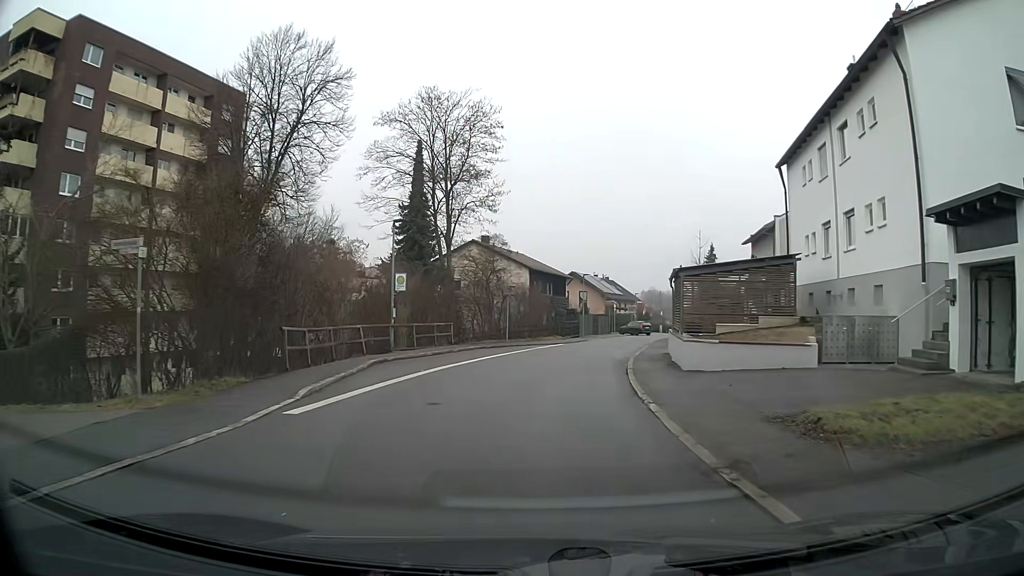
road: residential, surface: asphalt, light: Day
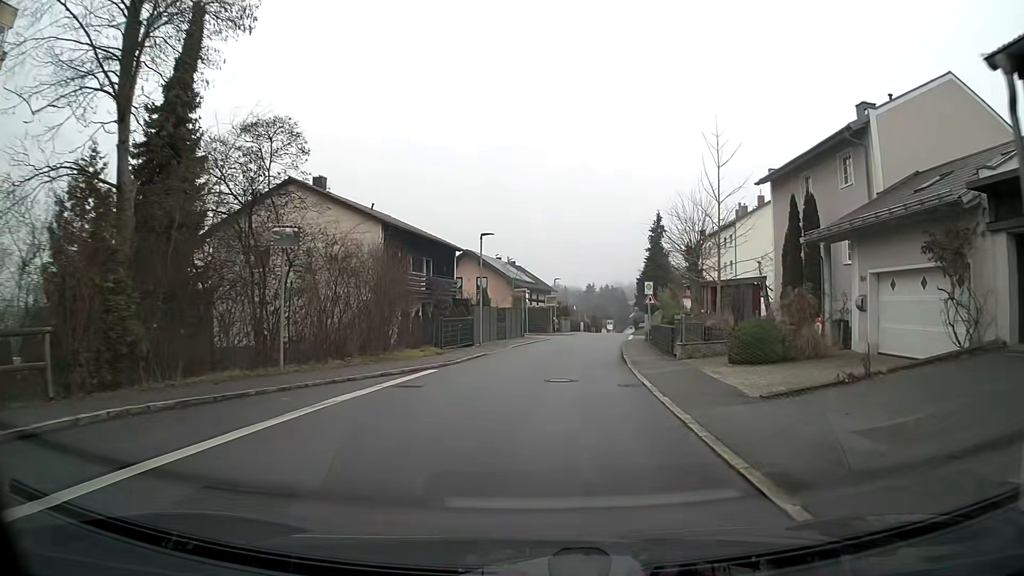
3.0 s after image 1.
(+1.8, +24.0) m; +9°
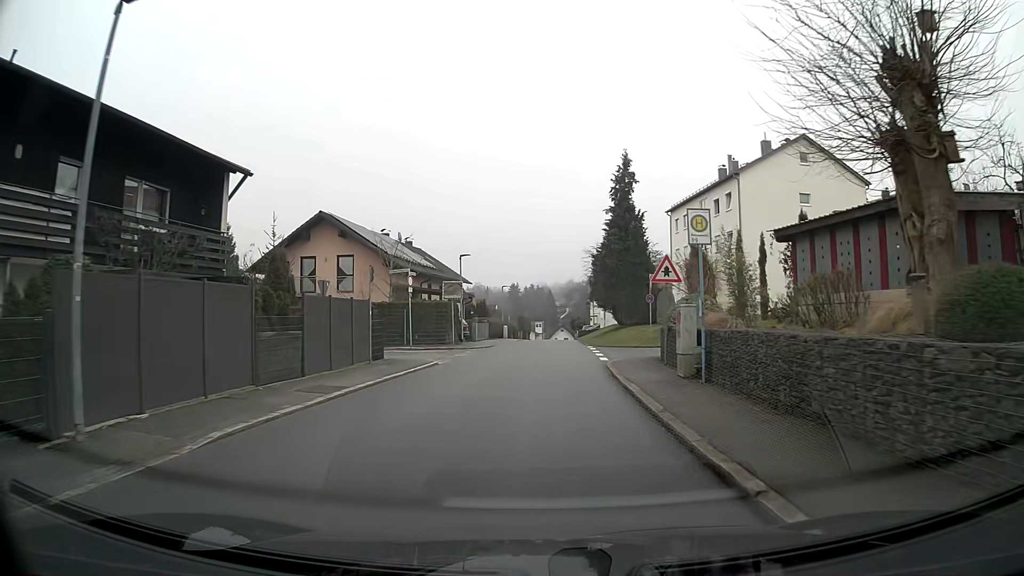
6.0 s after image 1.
(+1.5, +24.3) m; +6°
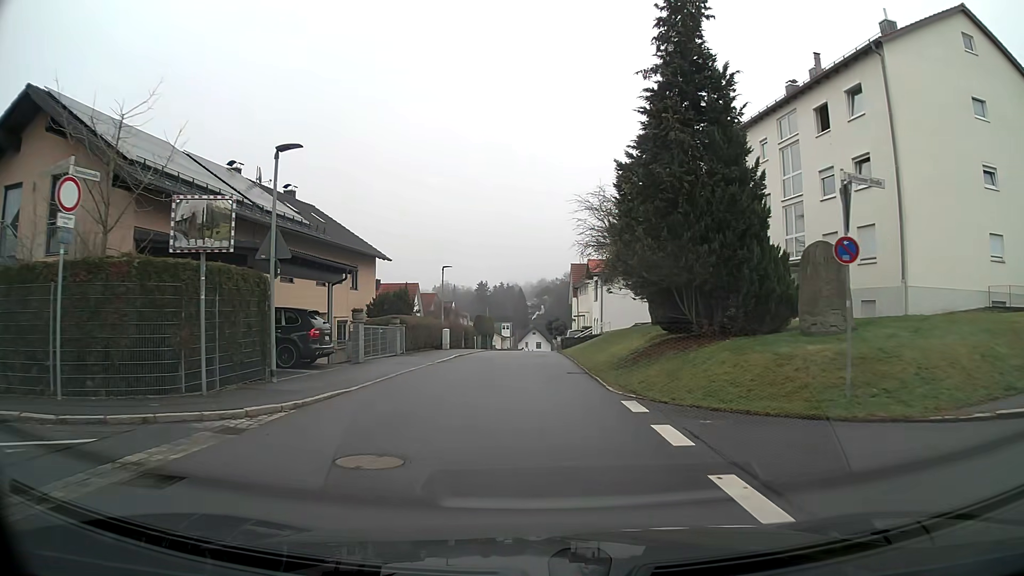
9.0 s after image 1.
(+0.6, +24.3) m; +2°
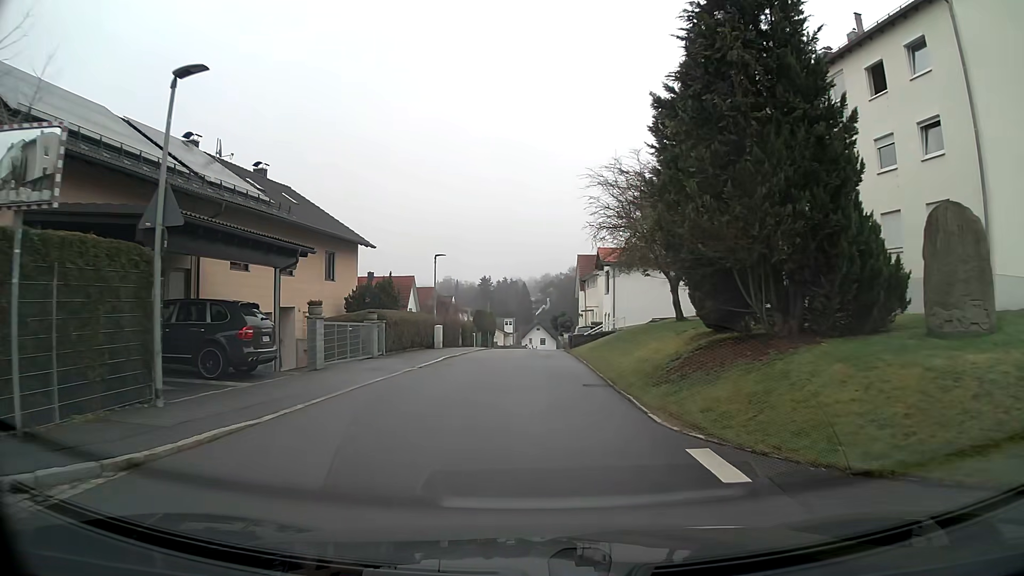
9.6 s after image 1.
(0.0, +4.9) m; 0°
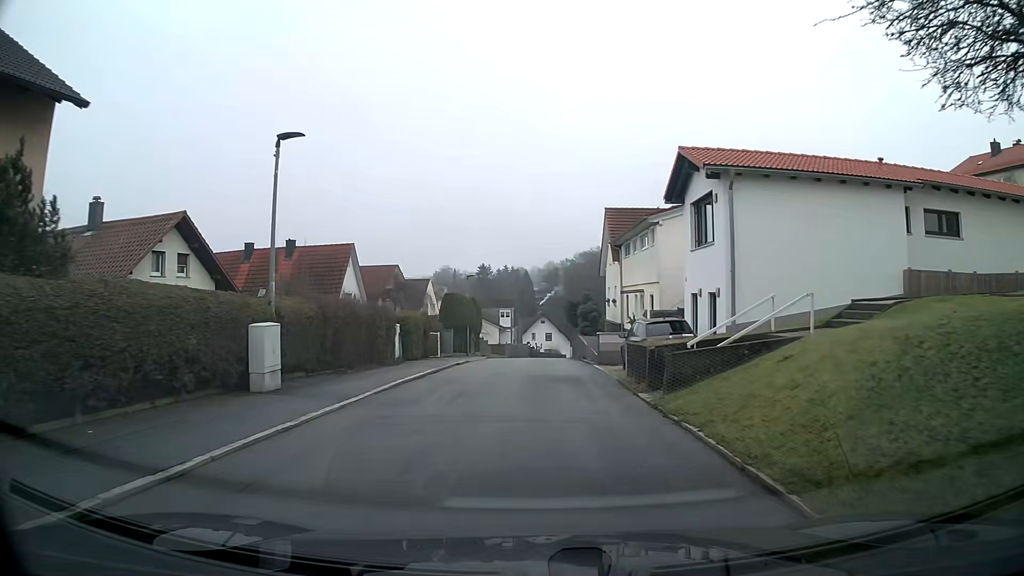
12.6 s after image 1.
(-0.1, +24.0) m; 0°
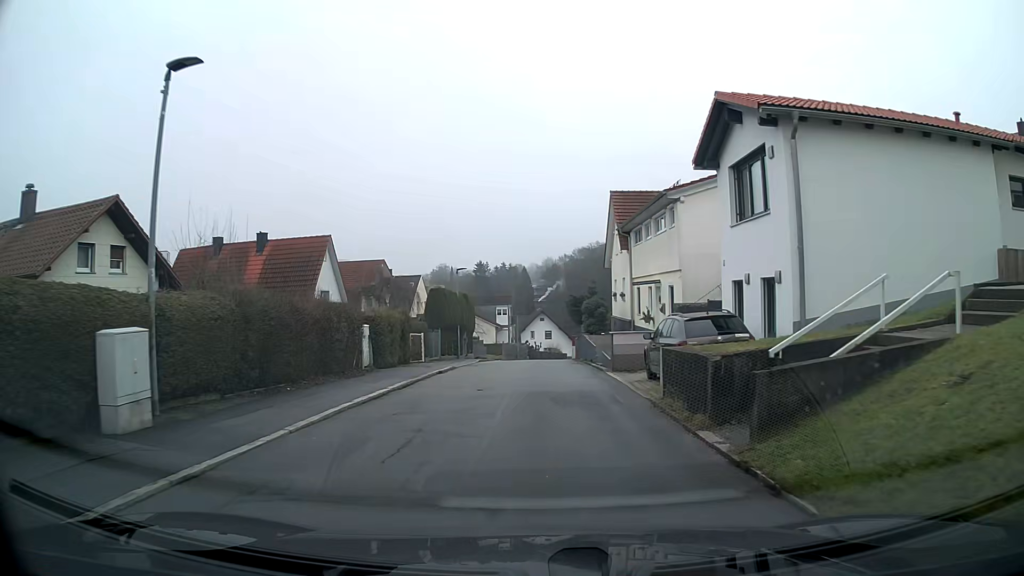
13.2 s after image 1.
(0.0, +4.7) m; 0°
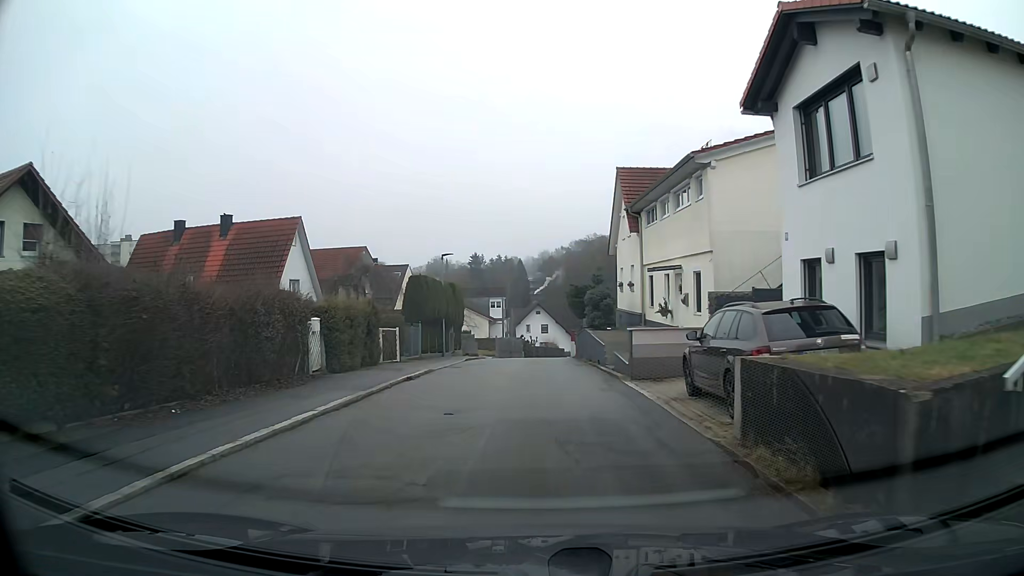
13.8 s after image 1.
(0.0, +4.6) m; 0°
(0, +10) (0, +20) (0, +30) (0, +40) (+1, +50) (+2, +60) (+5, +70) (+8, +79) (+11, +89) (+14, +98) m
